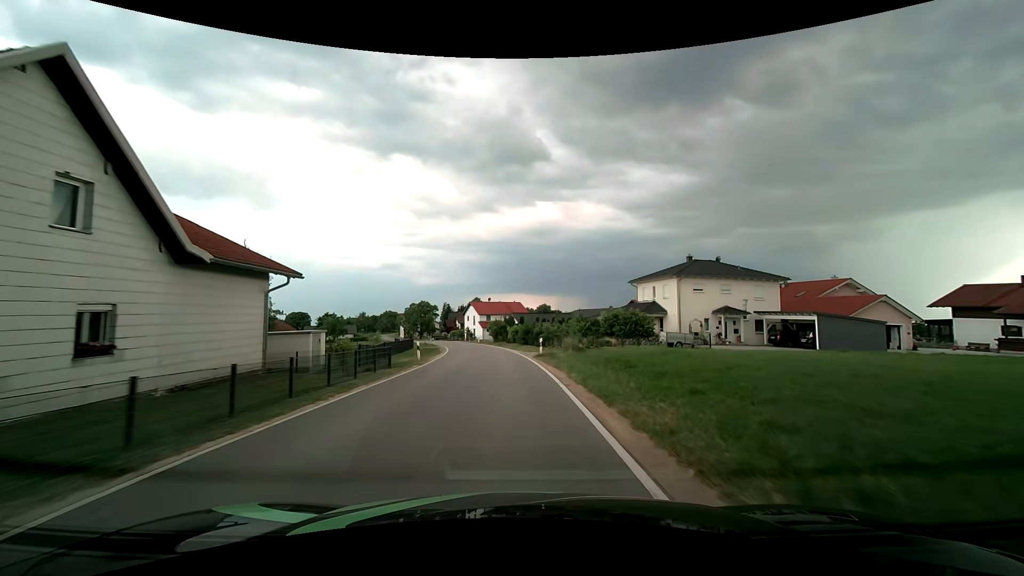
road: tertiary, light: Day
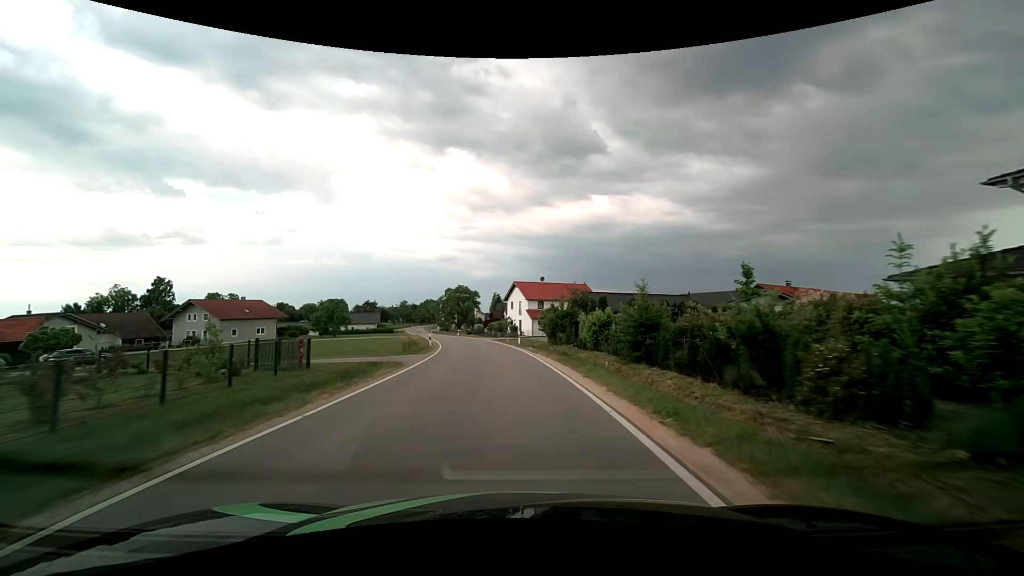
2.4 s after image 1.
(-1.6, +35.2) m; -6°
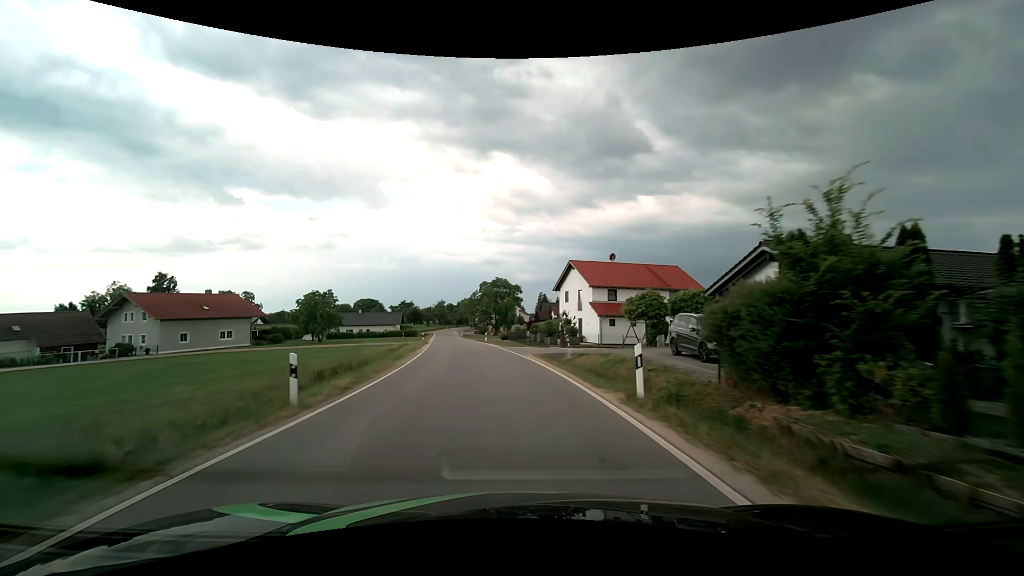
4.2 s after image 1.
(-1.2, +27.2) m; -5°
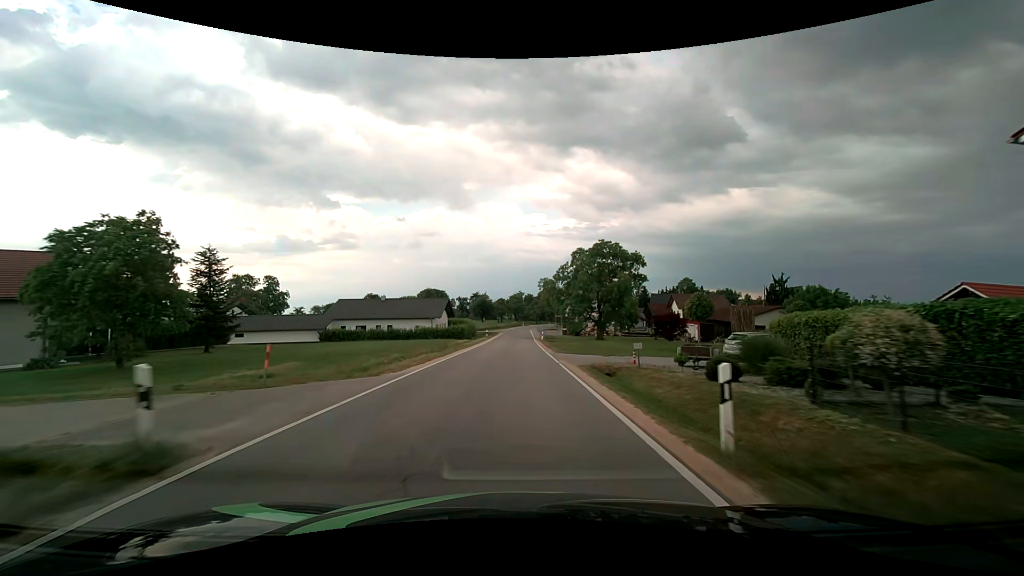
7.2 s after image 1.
(-4.5, +46.2) m; -10°
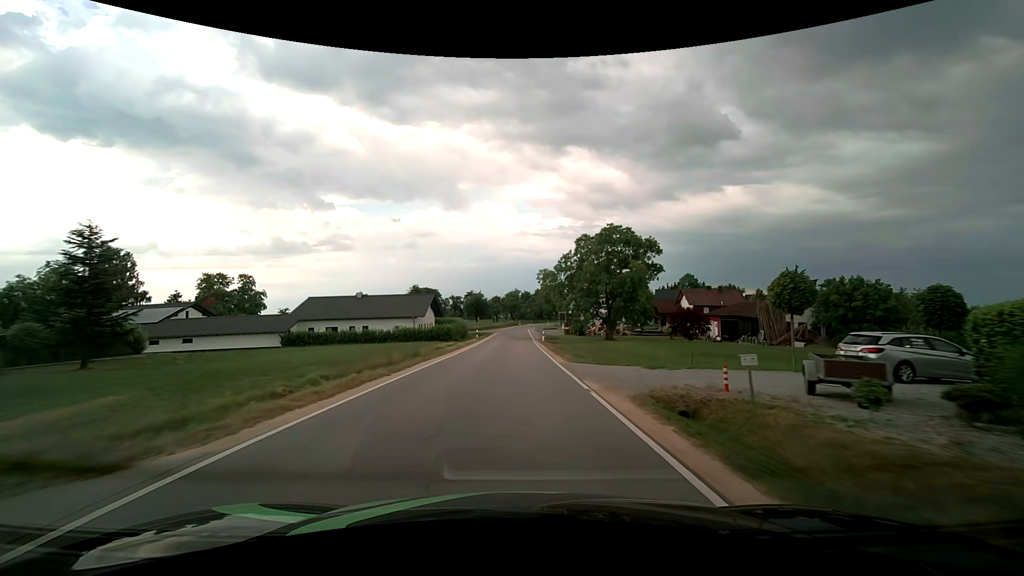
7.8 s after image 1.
(+0.1, +9.3) m; +1°
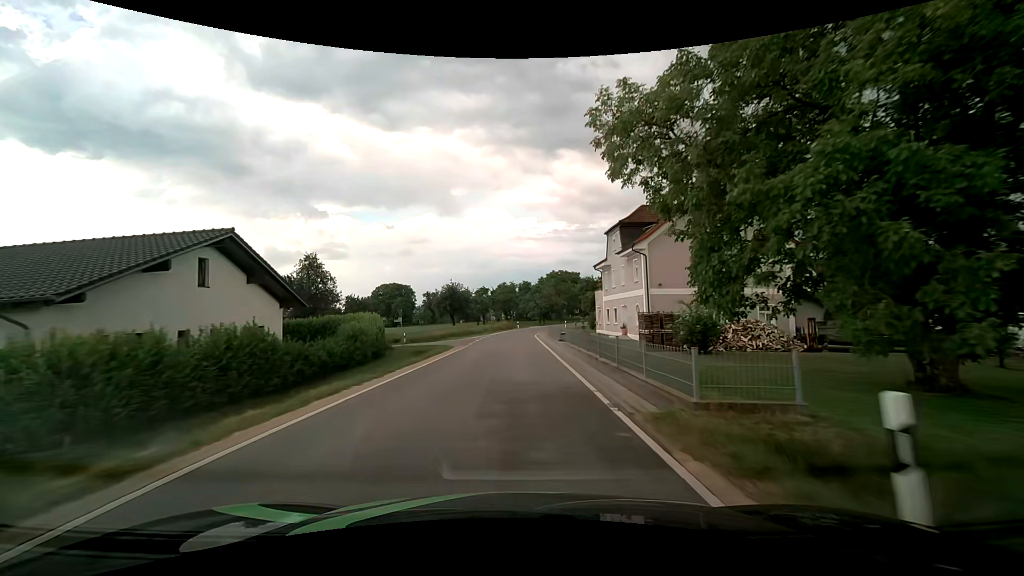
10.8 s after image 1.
(0.0, +45.6) m; 0°
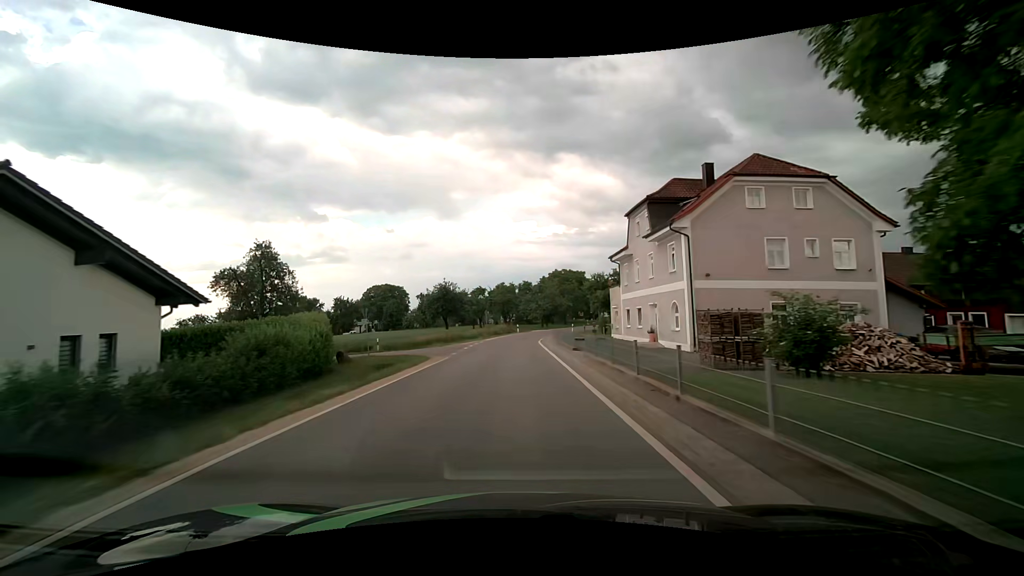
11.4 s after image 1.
(0.0, +8.7) m; 0°
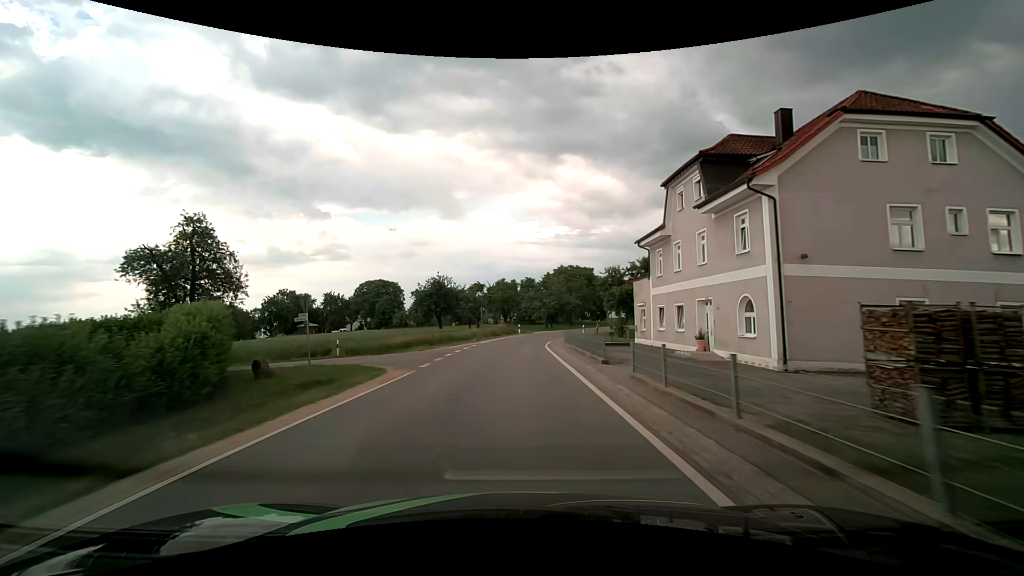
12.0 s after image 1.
(0.0, +8.5) m; 0°
(0, +10) (0, +20) (0, +30) (+1, +40) (+4, +50) (+7, +59) (+12, +68) (+17, +76) (+23, +85) (+28, +93) m
